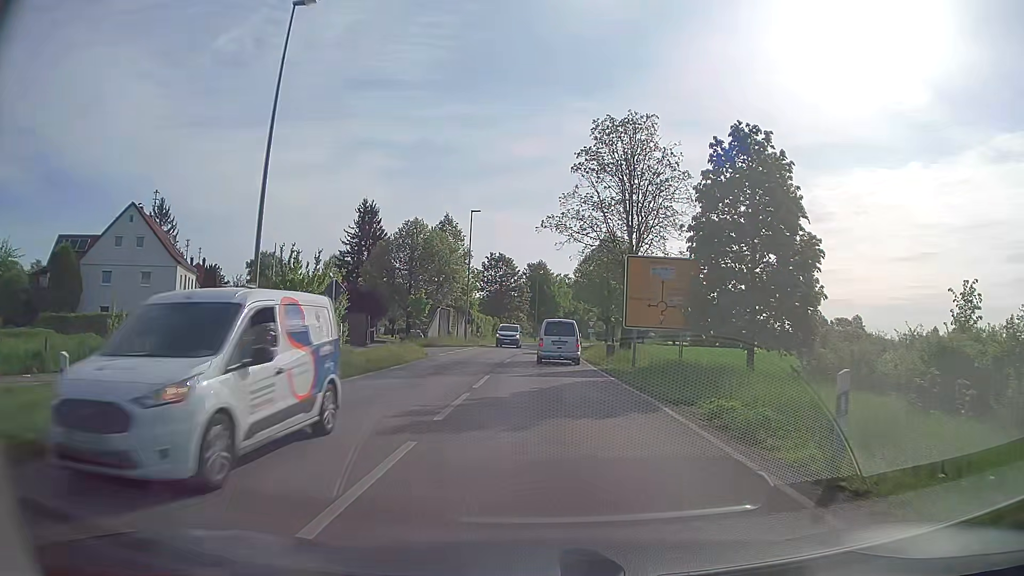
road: secondary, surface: asphalt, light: Day
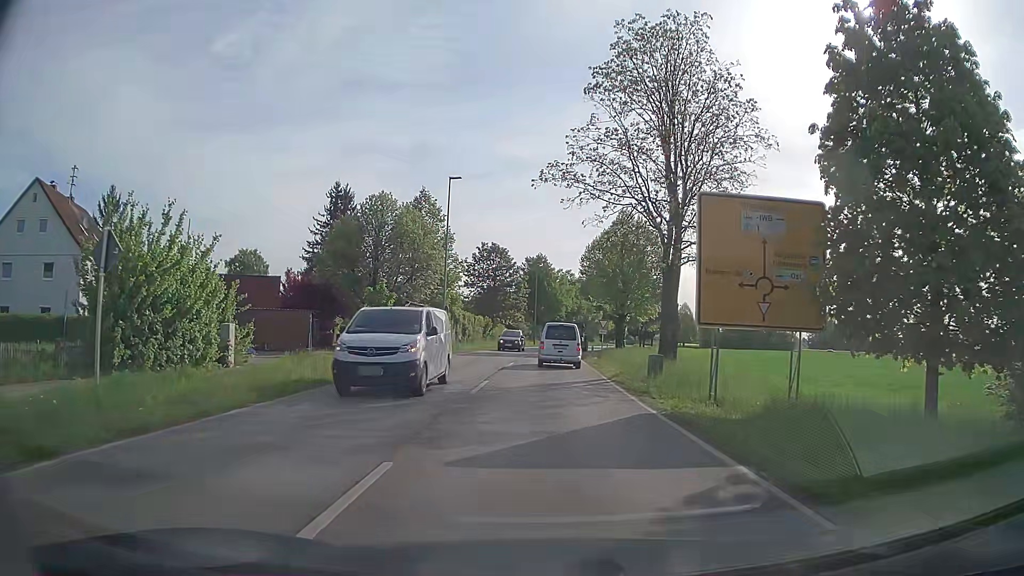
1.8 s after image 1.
(0.0, +12.8) m; 0°
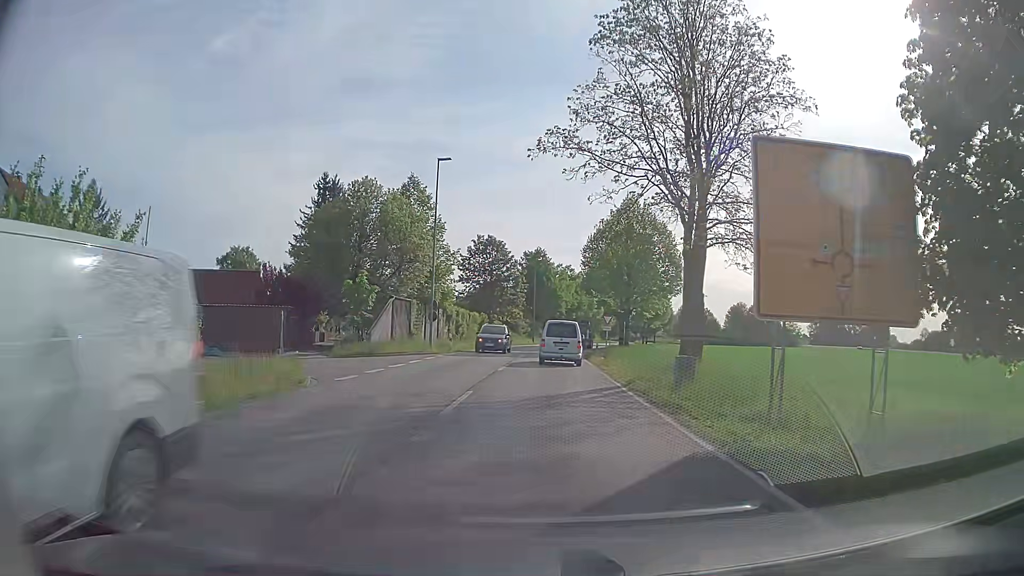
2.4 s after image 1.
(0.0, +4.1) m; 0°
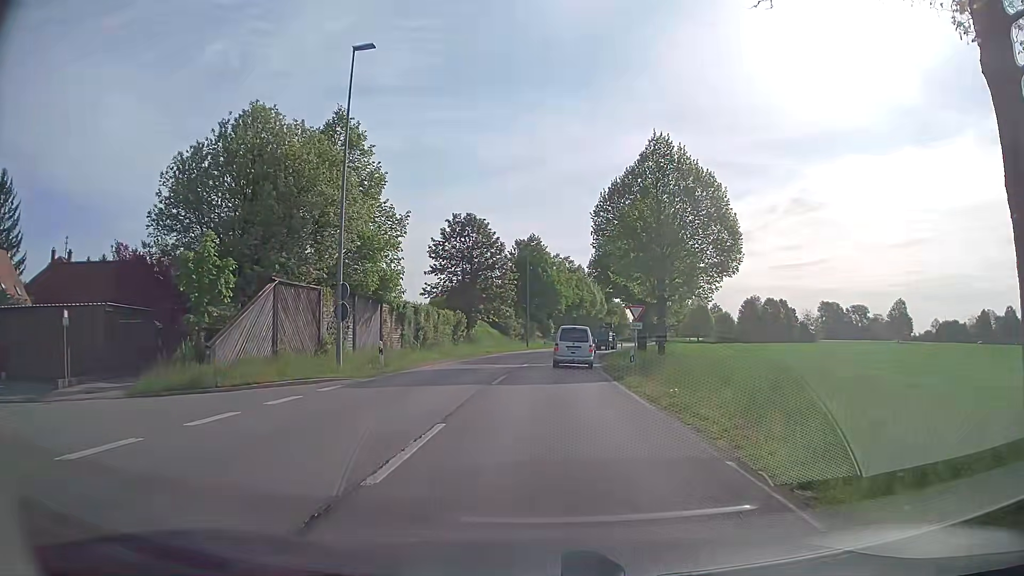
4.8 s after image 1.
(-0.1, +16.7) m; 0°
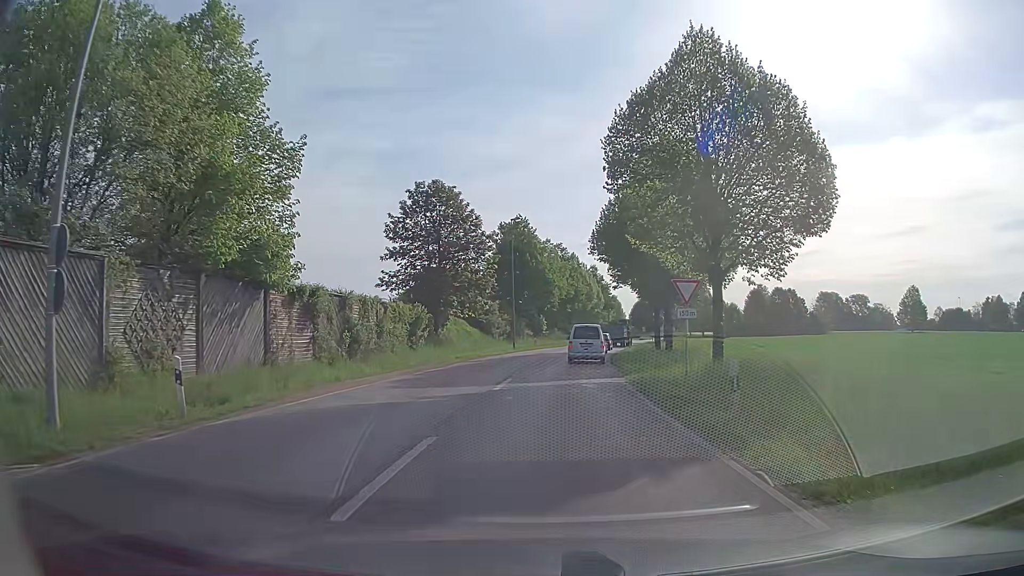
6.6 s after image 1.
(0.0, +13.3) m; 0°
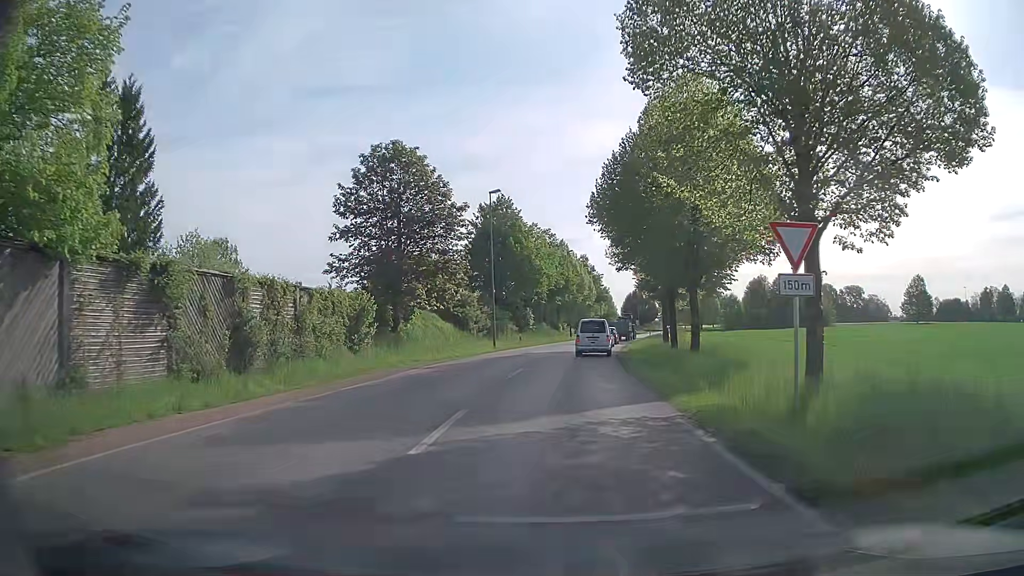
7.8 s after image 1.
(+0.1, +9.3) m; +1°
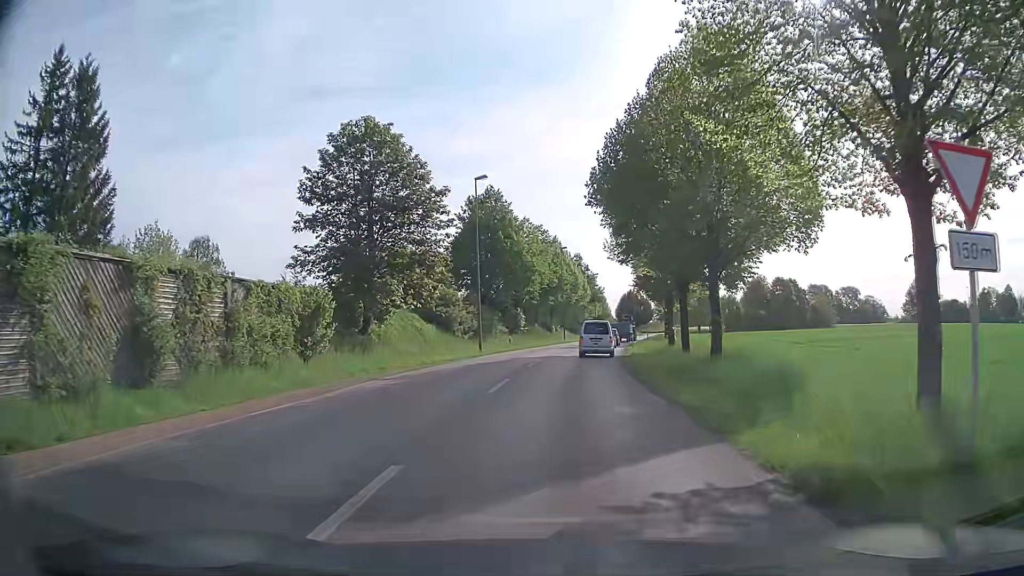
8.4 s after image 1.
(0.0, +4.8) m; +1°
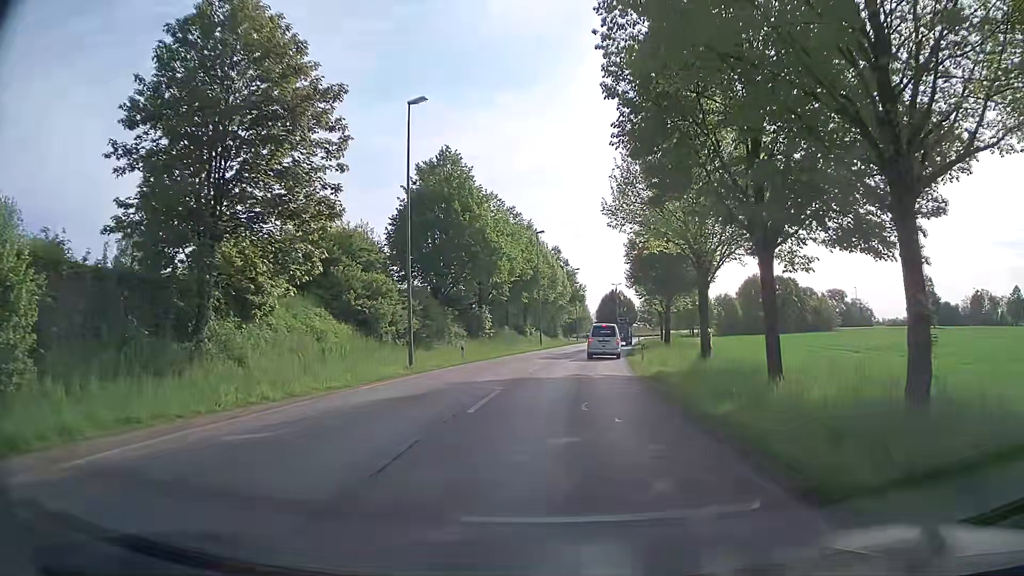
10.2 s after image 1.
(+0.3, +14.8) m; +2°
(0, +10) (+1, +20) (+1, +30) (+3, +40) (+4, +50) (+5, +60) (+7, +70) (+8, +79) (+10, +89) (+11, +99) m
